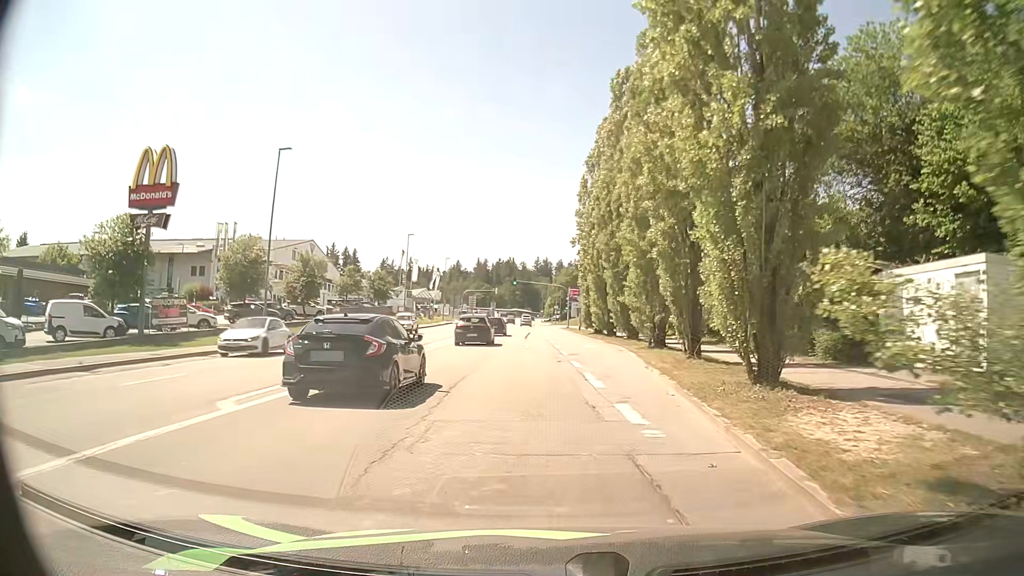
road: tertiary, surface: asphalt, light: Day
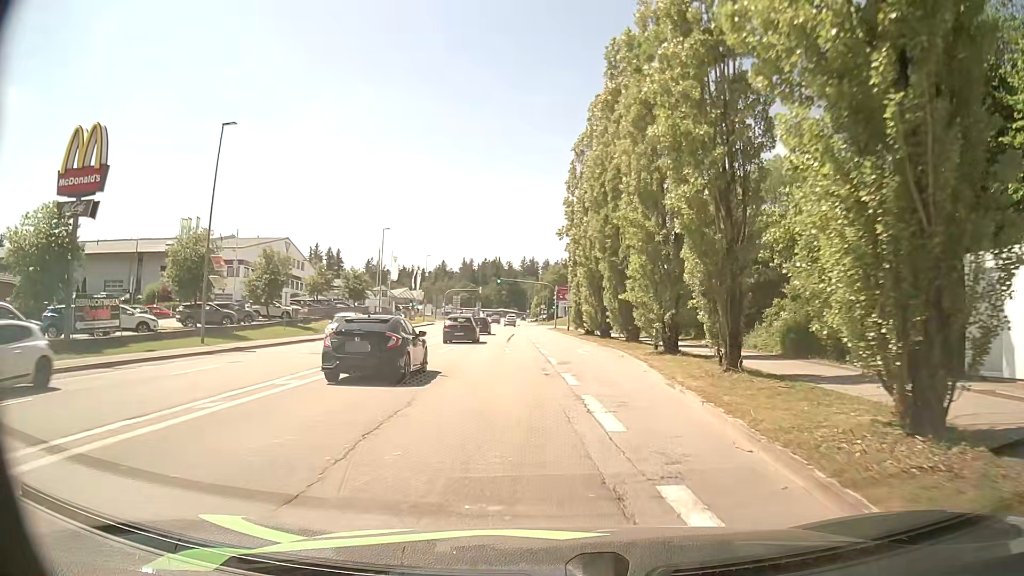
(+0.1, +5.4) m; +1°
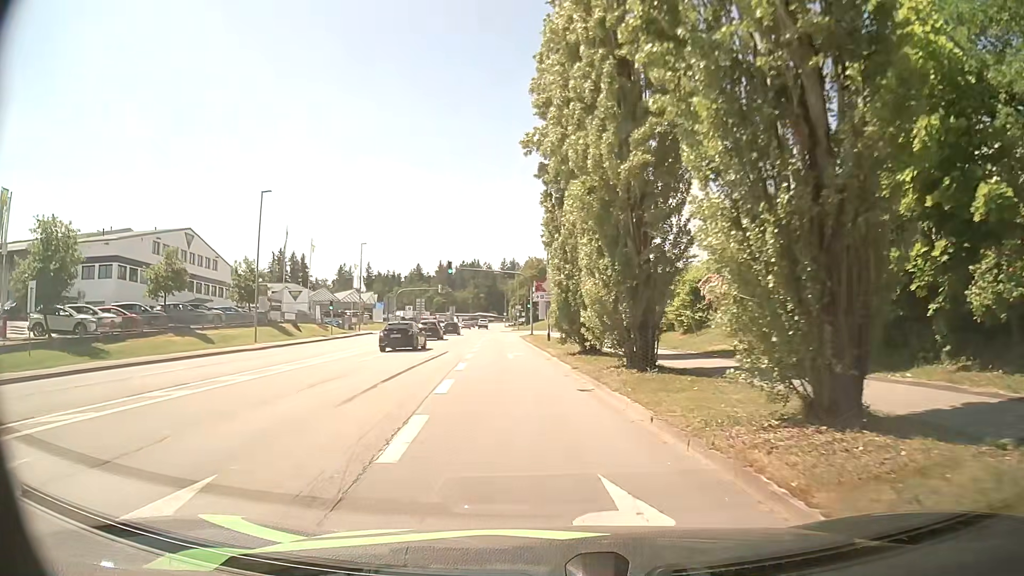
(+1.2, +25.8) m; +2°
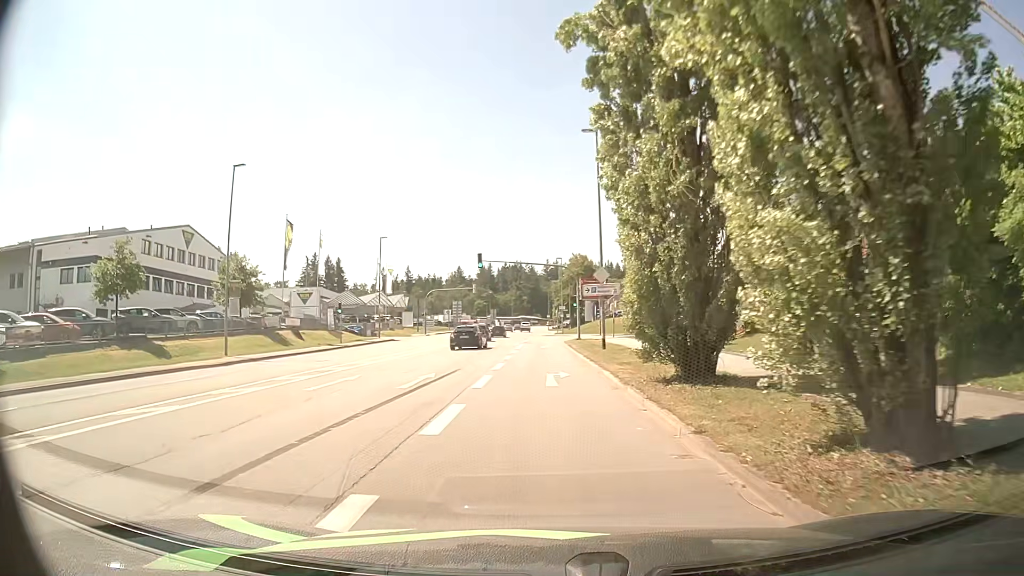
(-0.4, +10.5) m; -4°
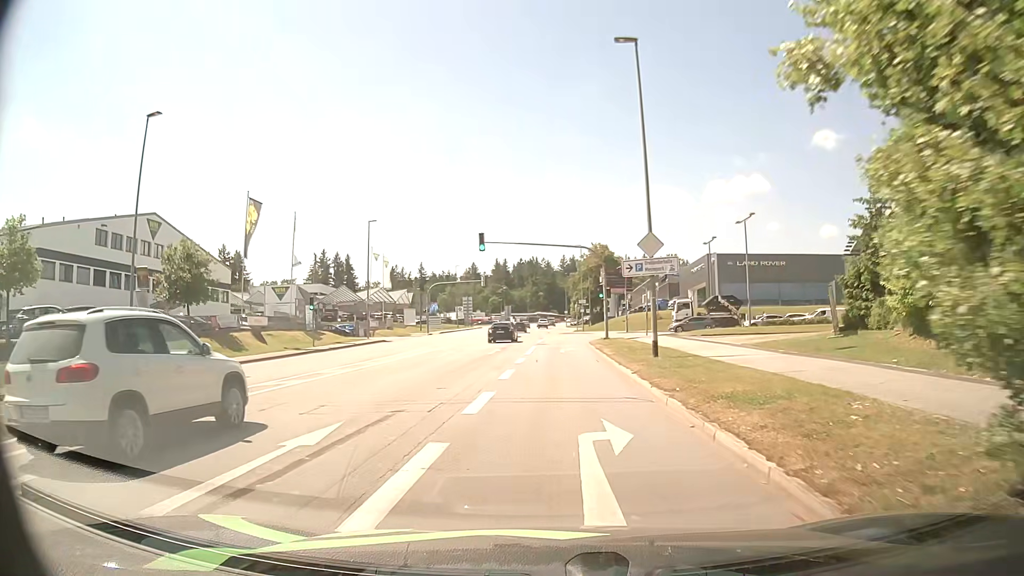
(-0.1, +10.5) m; -2°
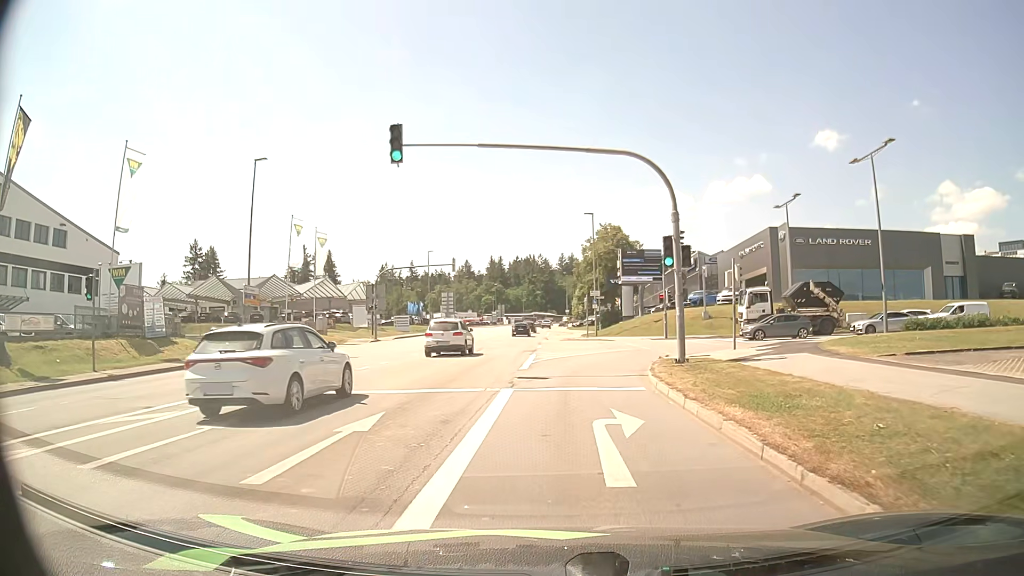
(+0.2, +23.8) m; +1°
